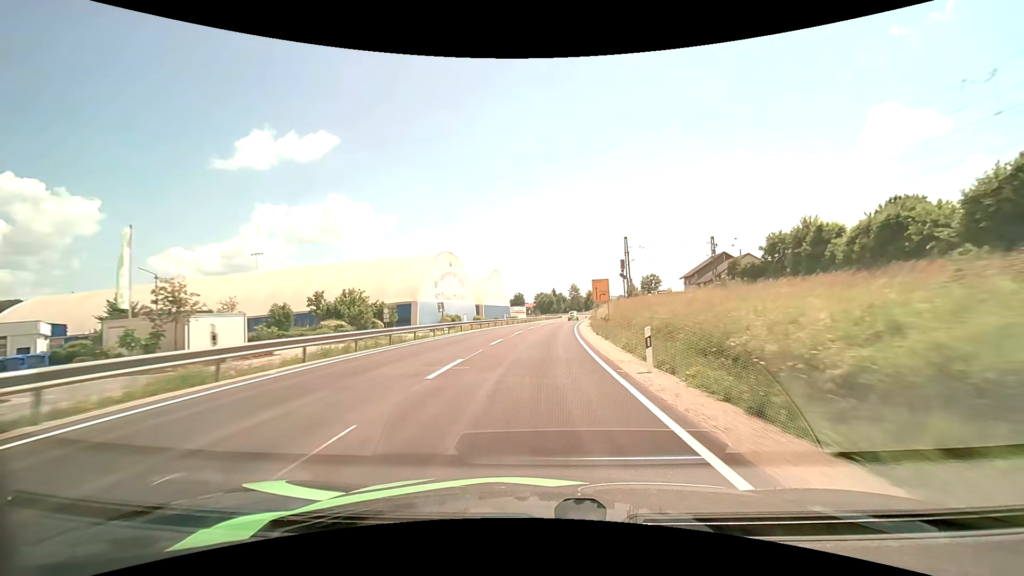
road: primary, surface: asphalt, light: Day
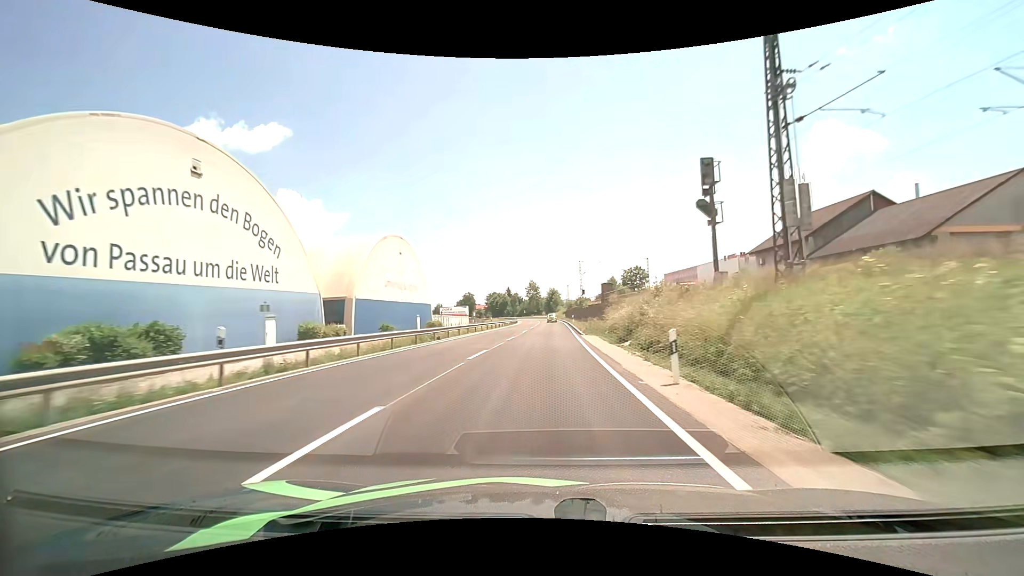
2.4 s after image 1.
(+2.2, +51.4) m; +5°
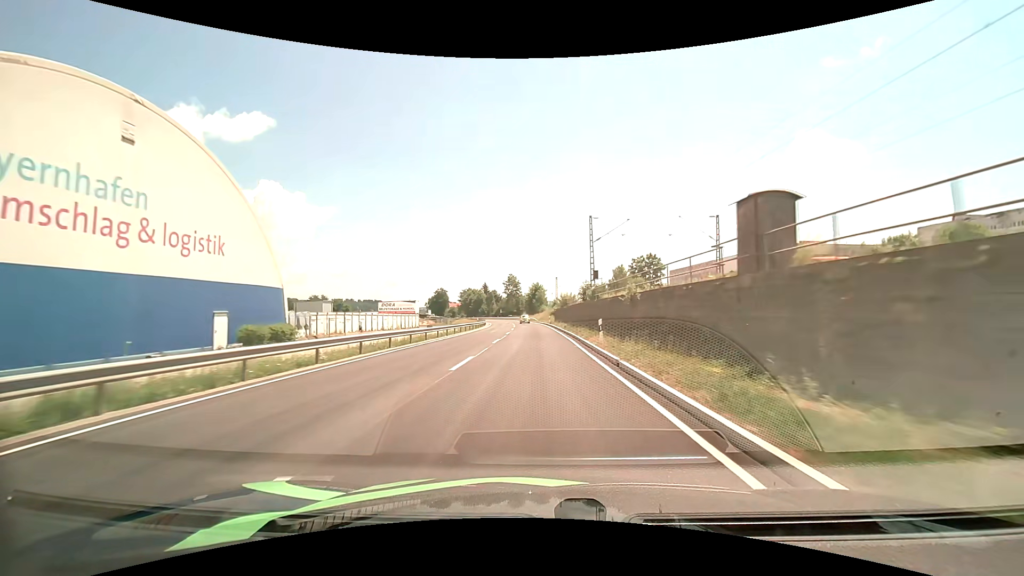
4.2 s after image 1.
(+0.9, +39.1) m; +2°
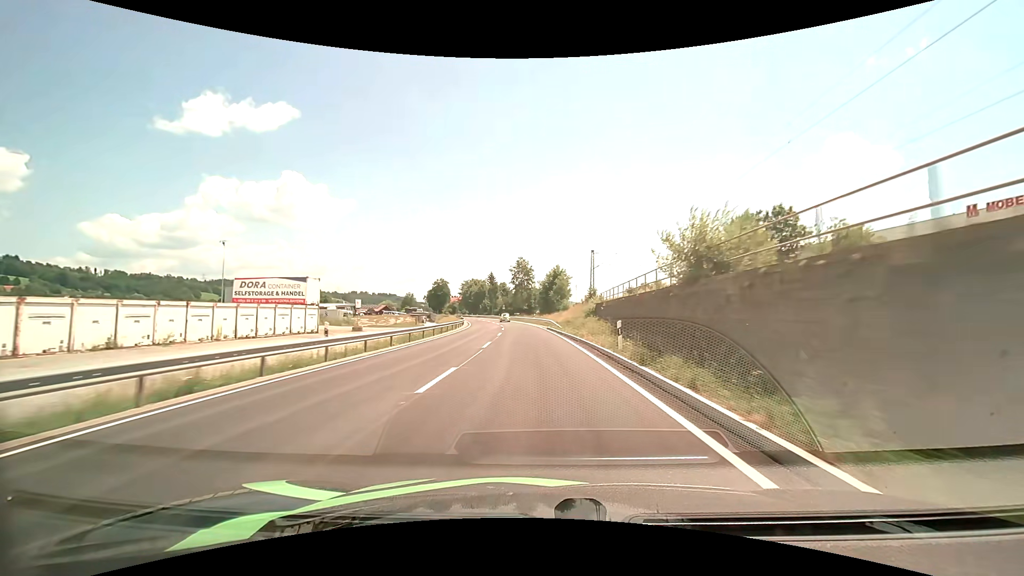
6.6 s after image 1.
(-0.4, +51.7) m; -2°
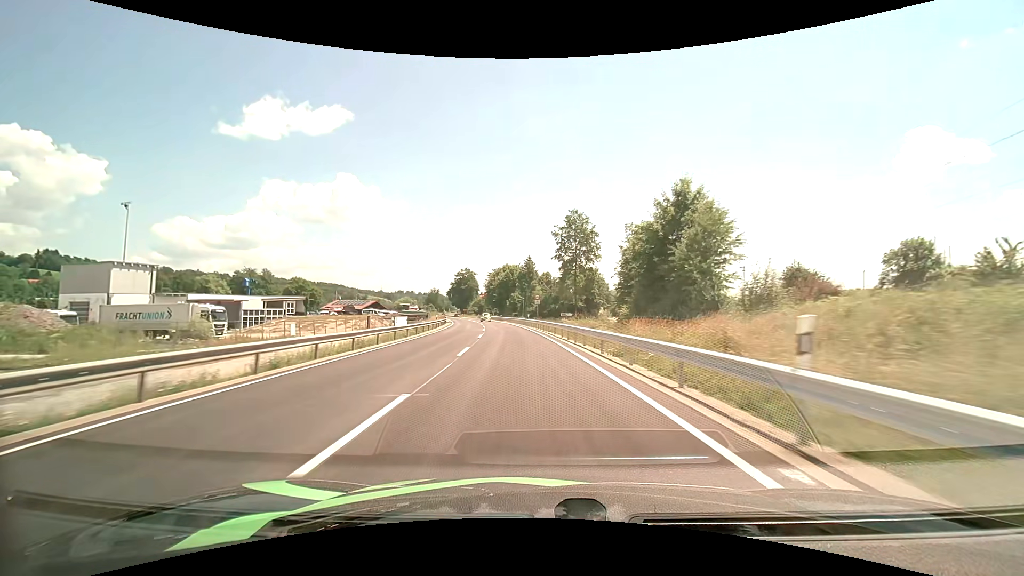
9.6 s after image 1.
(-2.8, +64.7) m; -6°
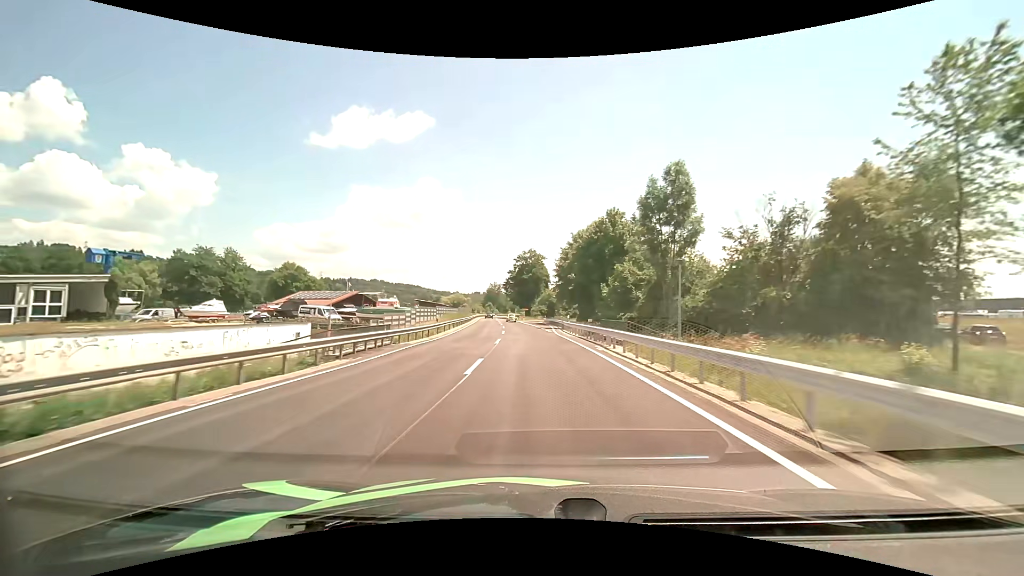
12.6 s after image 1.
(-5.2, +64.8) m; -9°
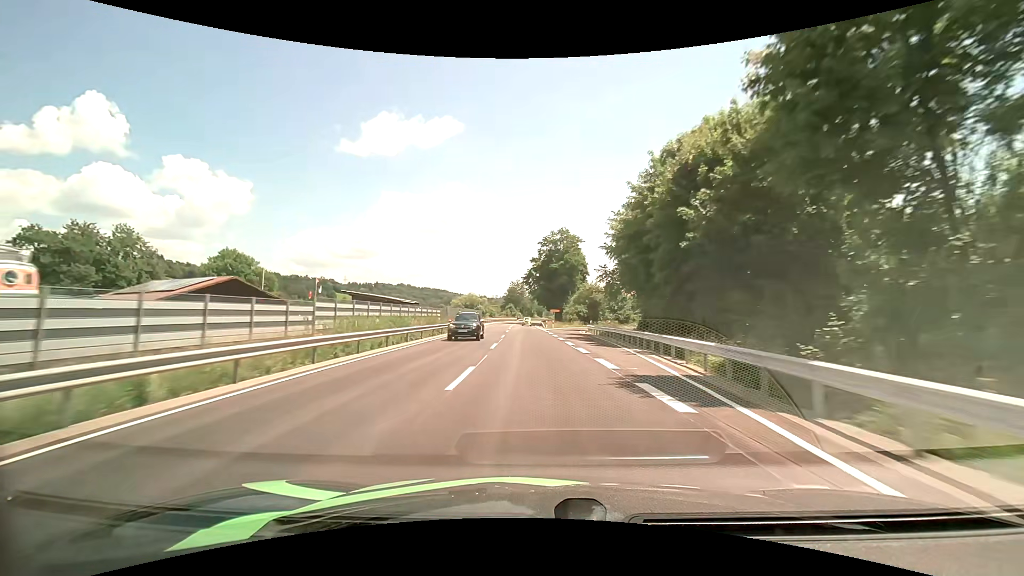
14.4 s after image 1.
(-1.1, +38.9) m; -3°
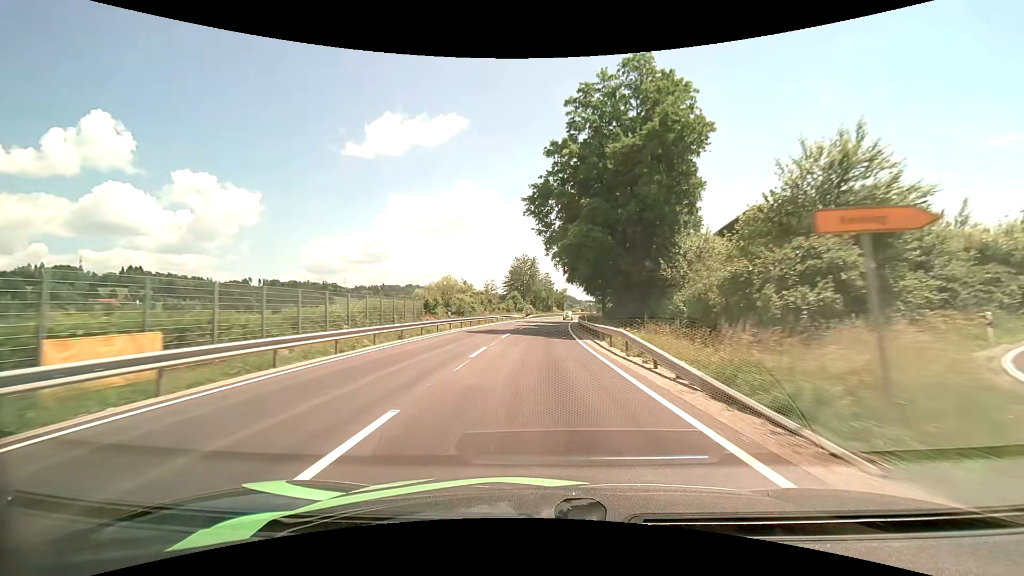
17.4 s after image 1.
(-1.8, +66.4) m; -2°
(0, +10) (0, +20) (0, +30) (+1, +40) (+1, +50) (+2, +60) (+2, +70) (+3, +80) (+5, +90) (+6, +100) m
